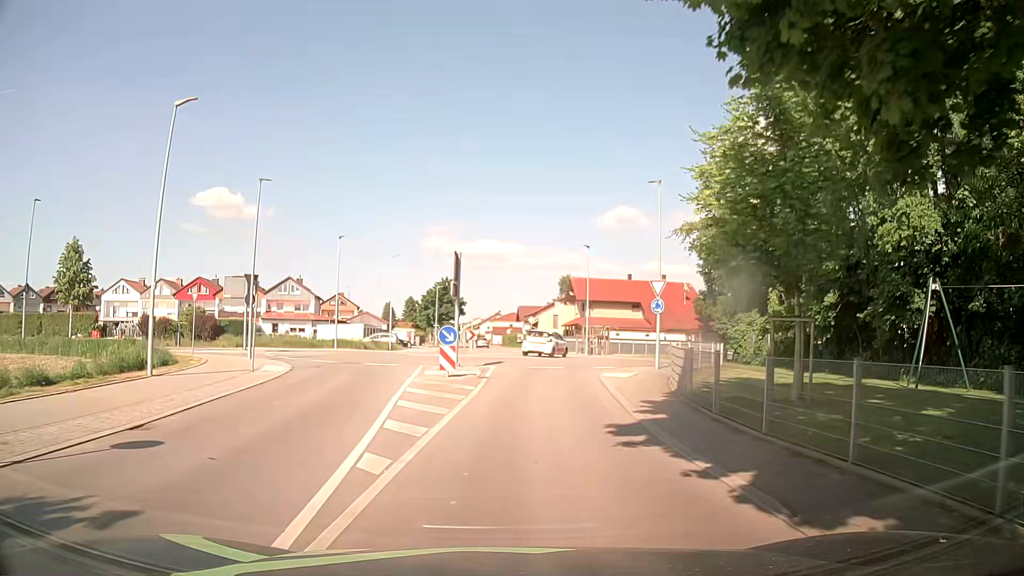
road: unclassified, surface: asphalt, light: Day
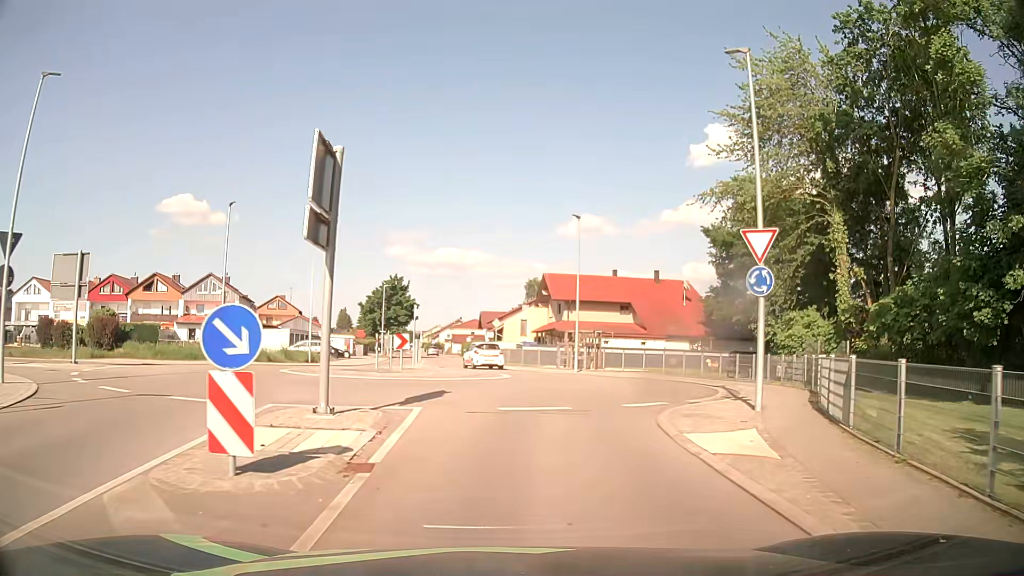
(+0.4, +14.5) m; +3°
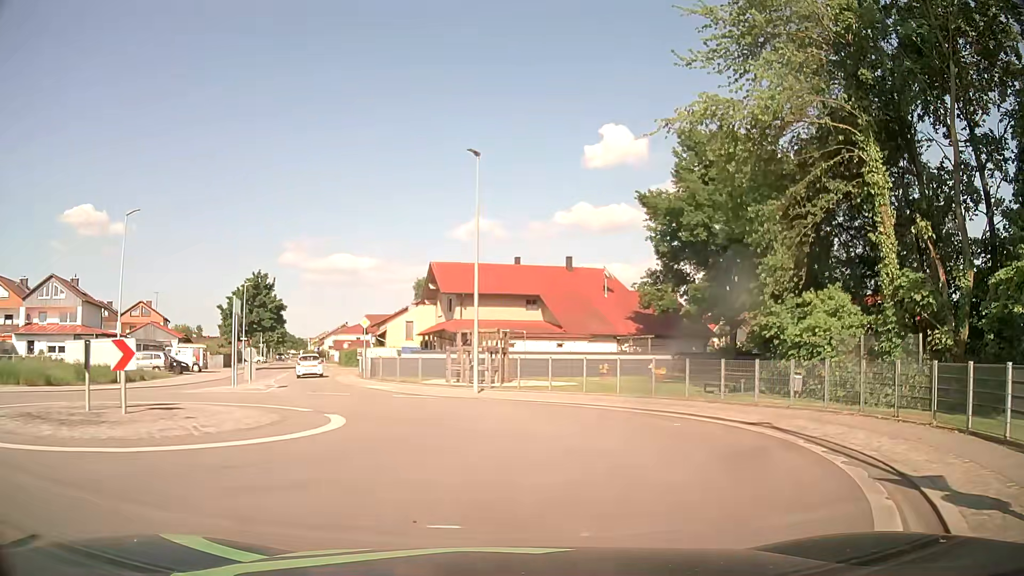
(+0.9, +12.2) m; +10°
(0, +10) (-6, +17) (-15, +14) (-24, +10) (-34, +6) (-43, +3) (-53, +1) (-62, -2) (-72, -5) (-81, -8) m
